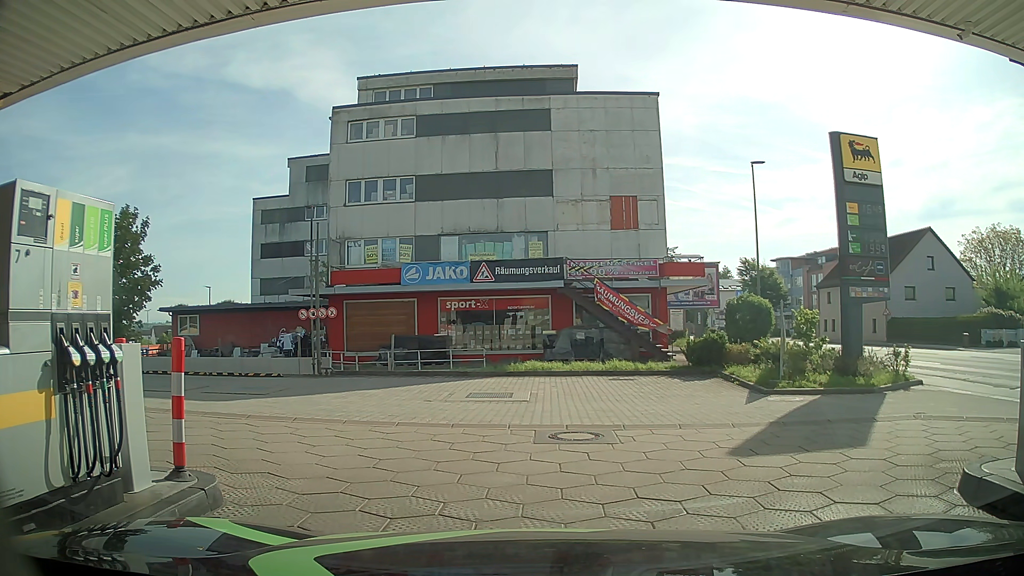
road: service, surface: paving_stones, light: Day
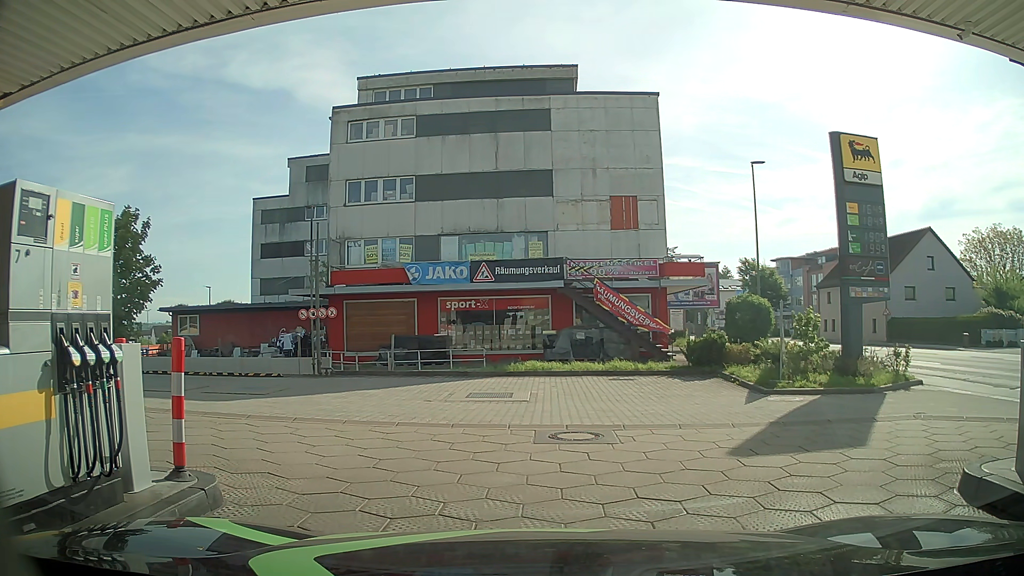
(0.0, 0.0) m; 0°
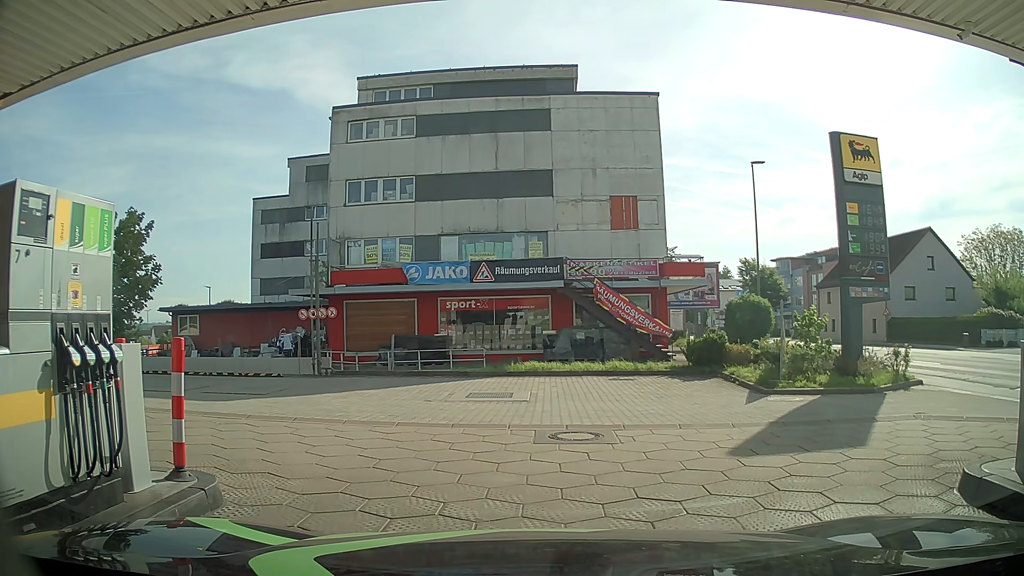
(0.0, 0.0) m; 0°
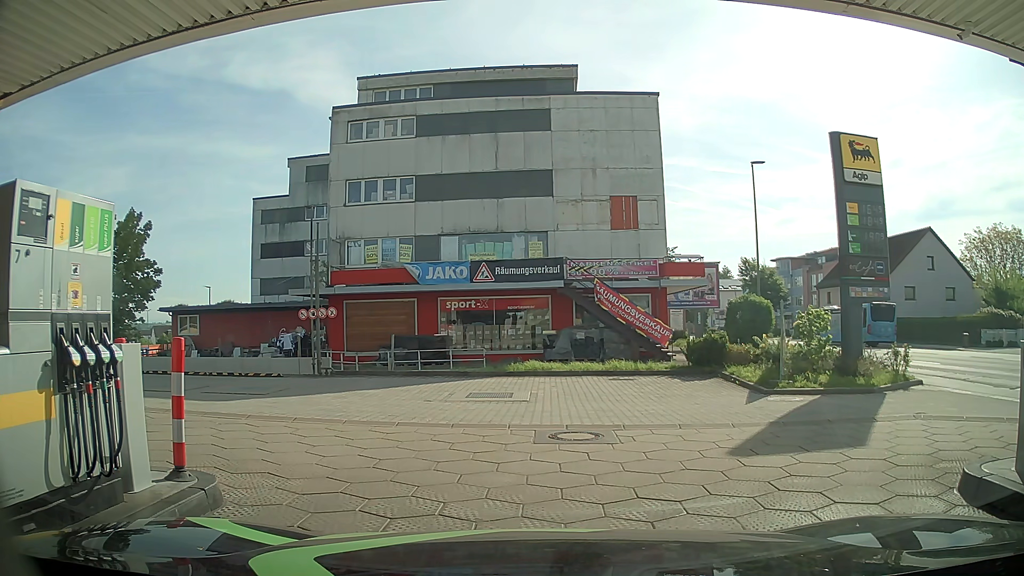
(0.0, 0.0) m; 0°
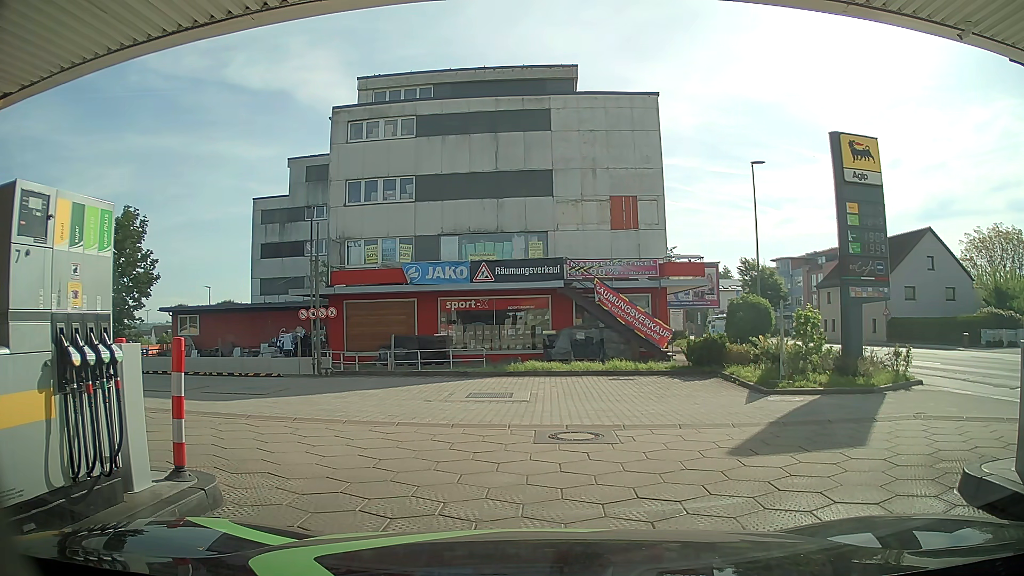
(0.0, 0.0) m; 0°
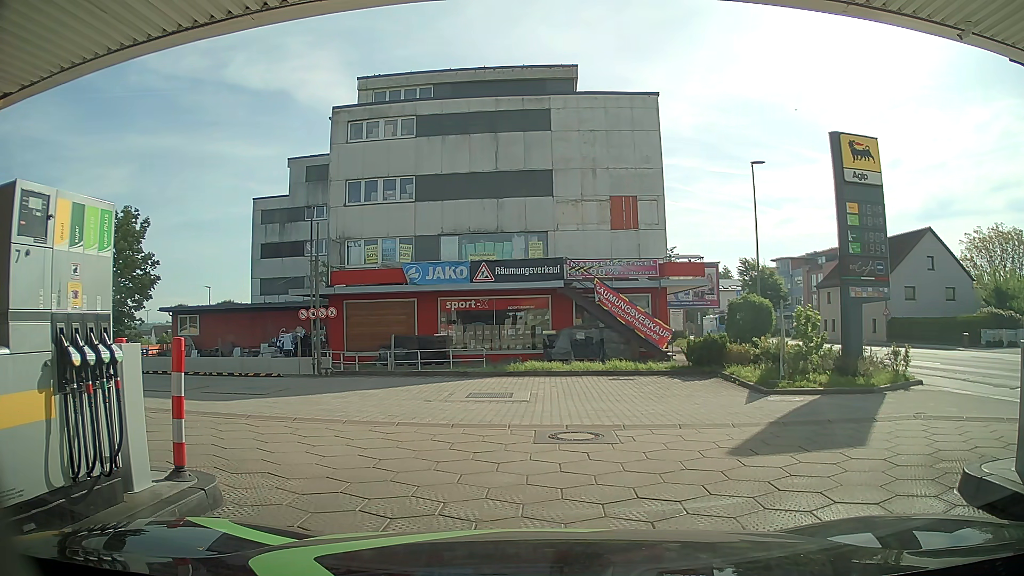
(0.0, 0.0) m; 0°
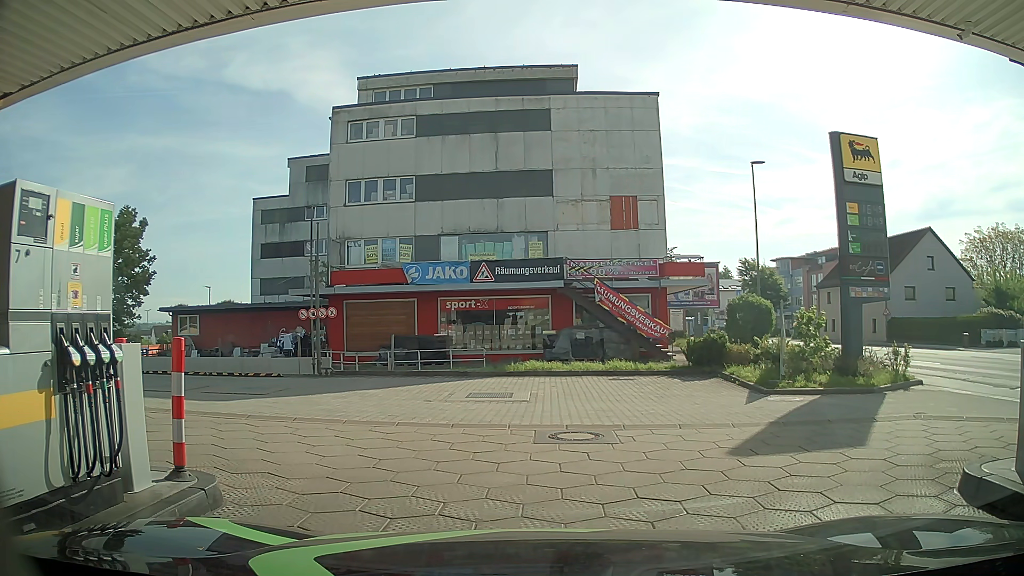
(0.0, 0.0) m; 0°
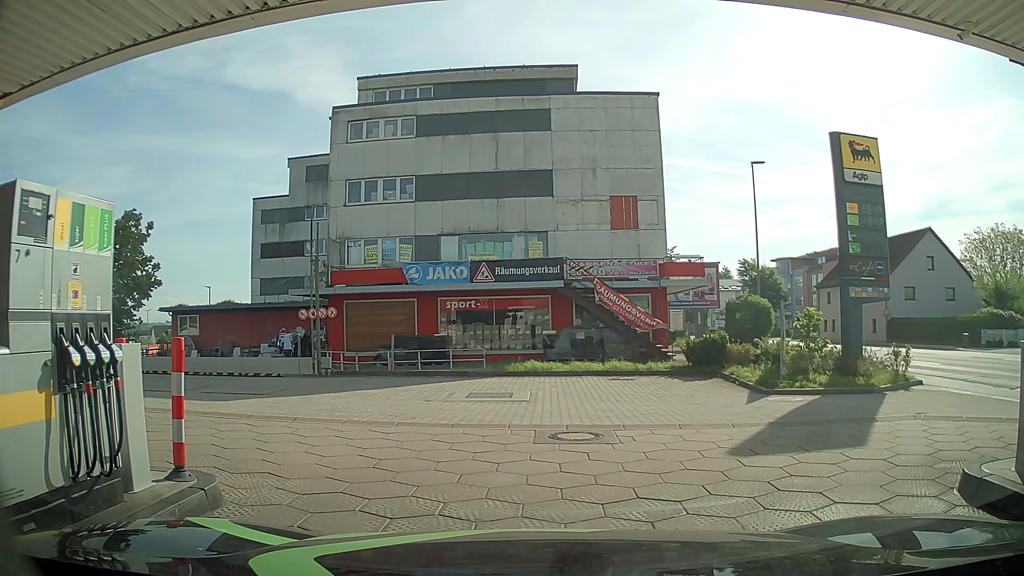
(0.0, 0.0) m; 0°
